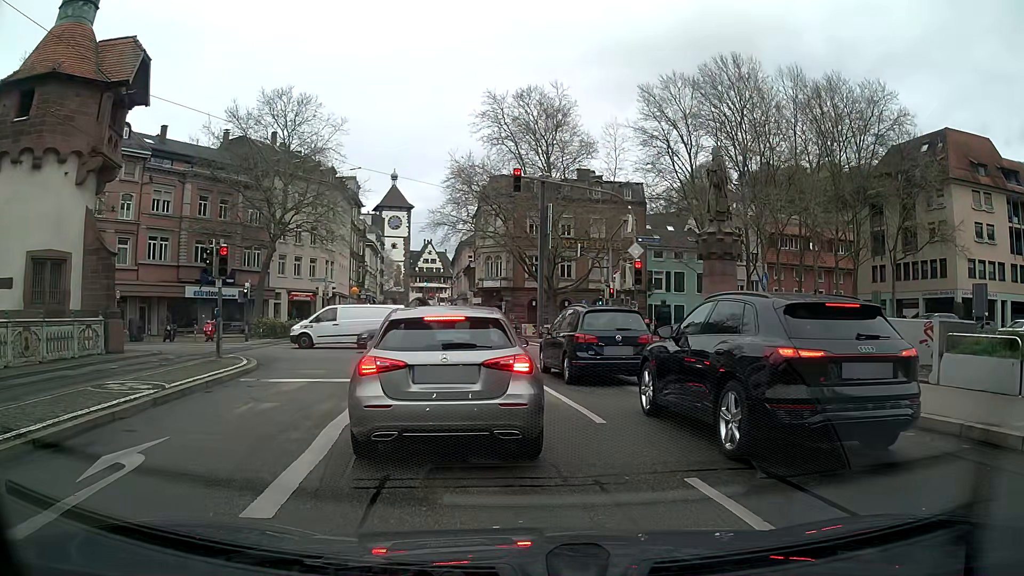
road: primary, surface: asphalt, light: Day
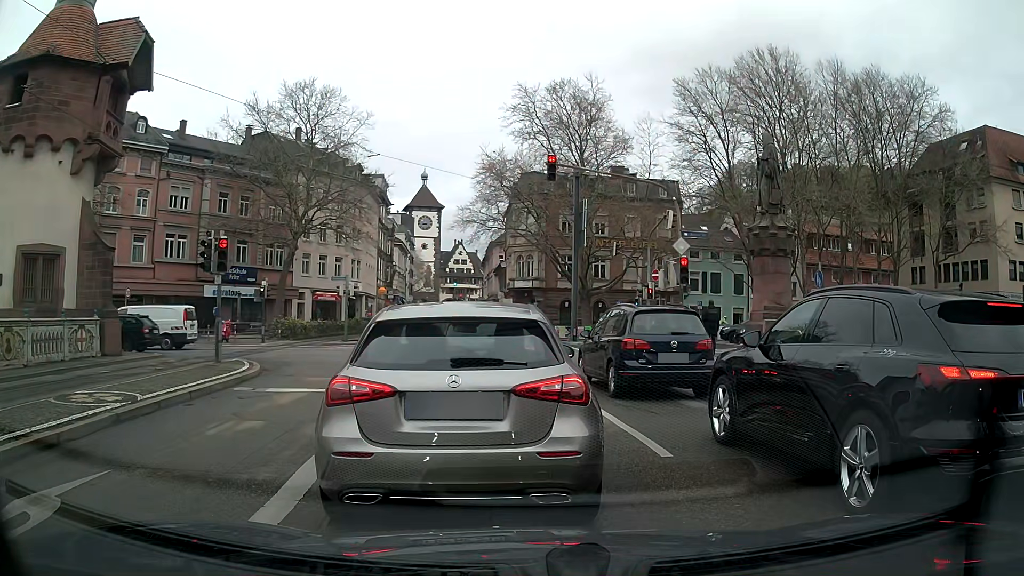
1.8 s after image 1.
(0.0, +1.8) m; -1°
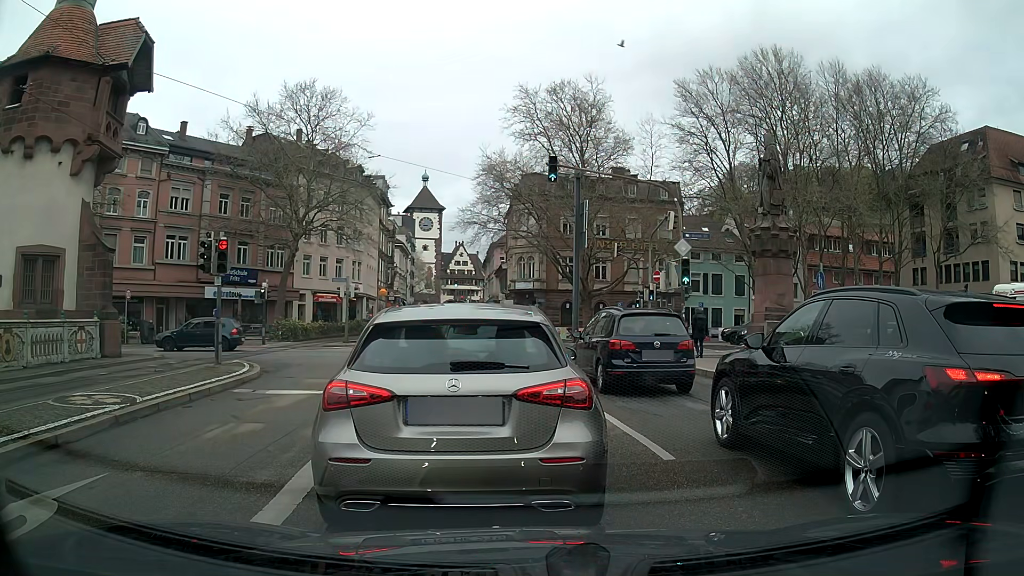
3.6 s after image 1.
(0.0, +0.1) m; 0°
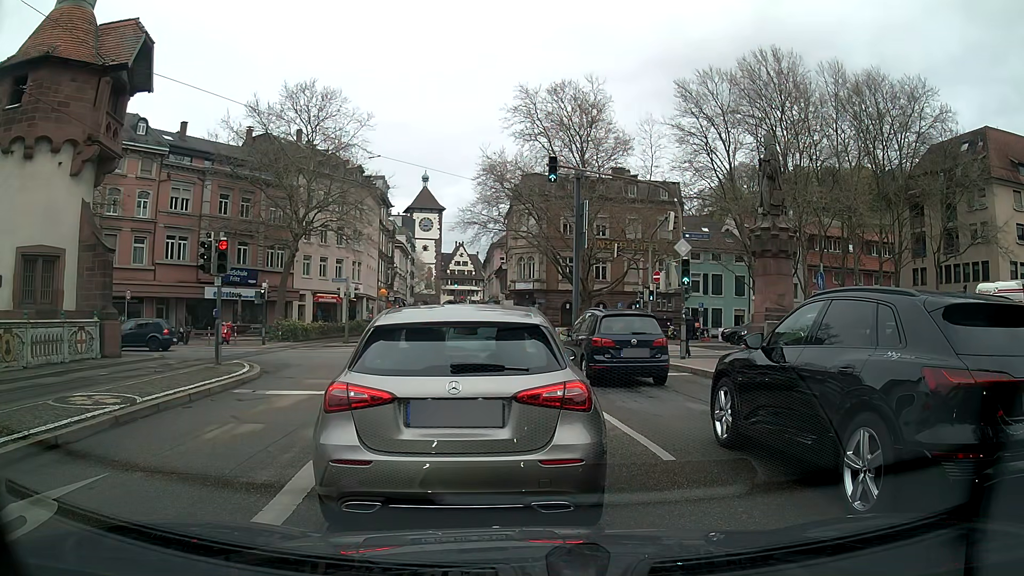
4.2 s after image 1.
(0.0, 0.0) m; 0°
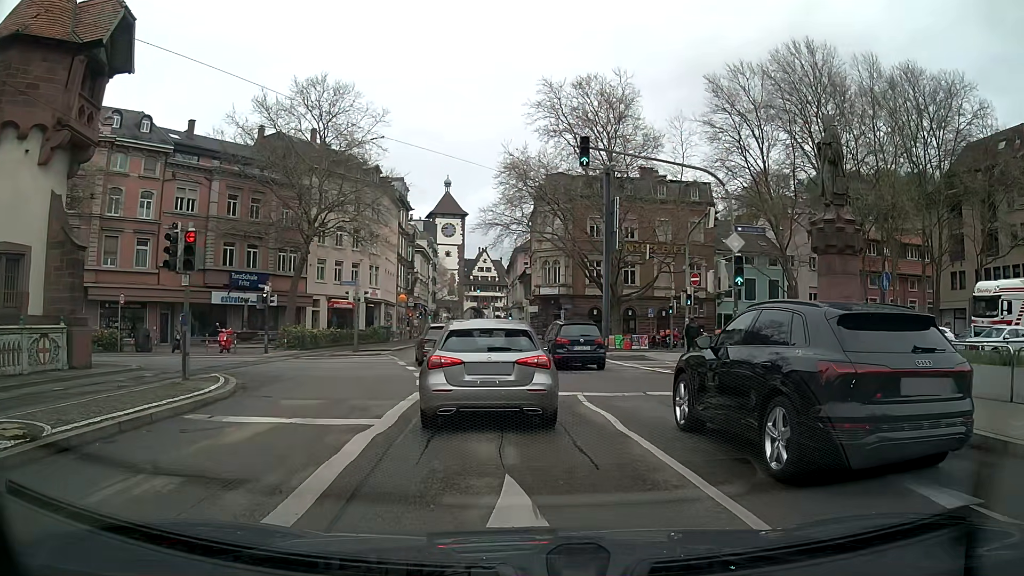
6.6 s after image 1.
(-0.1, +3.3) m; -3°
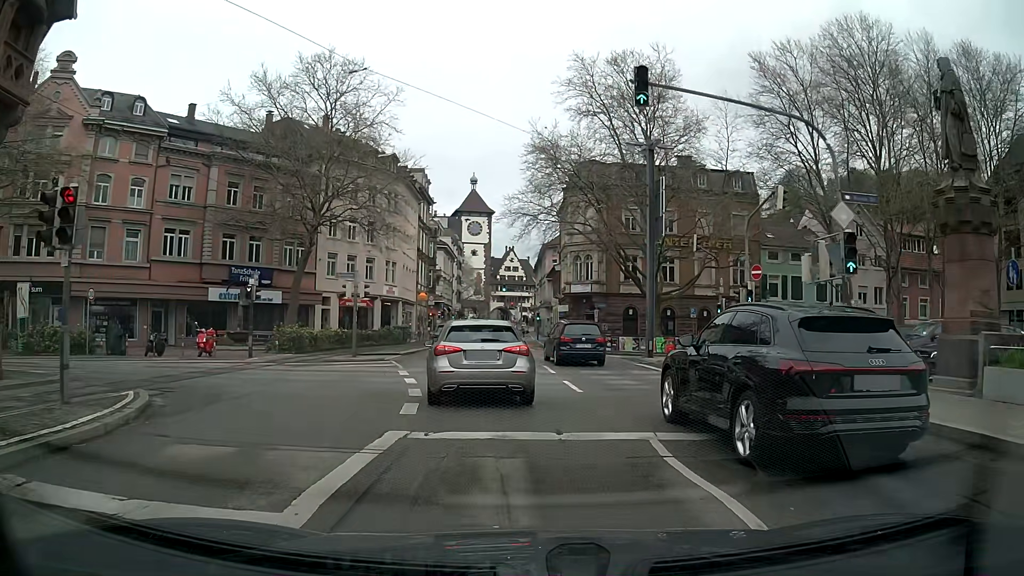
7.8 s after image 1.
(-0.1, +5.3) m; -2°
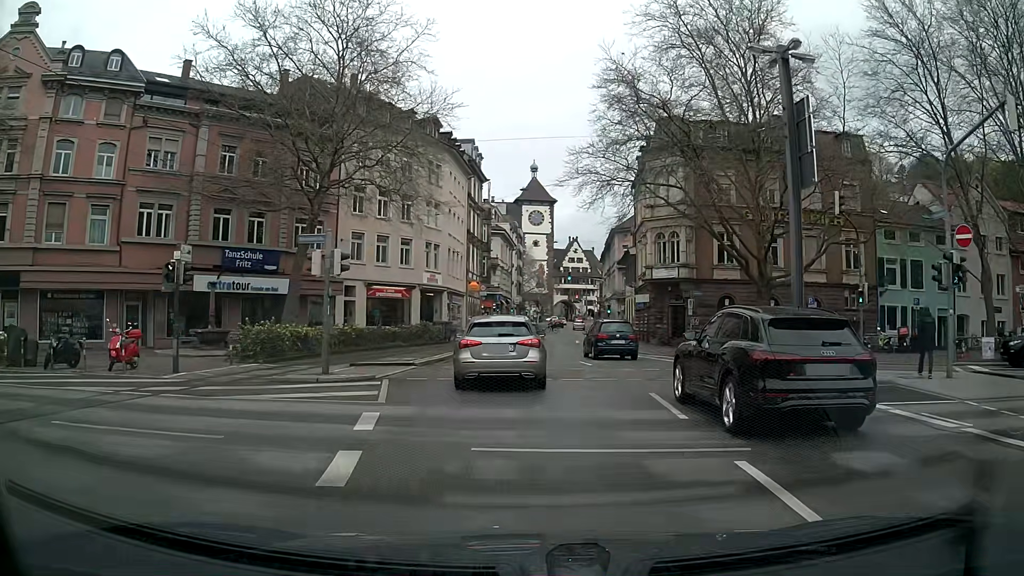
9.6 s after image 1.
(-0.5, +10.7) m; -5°
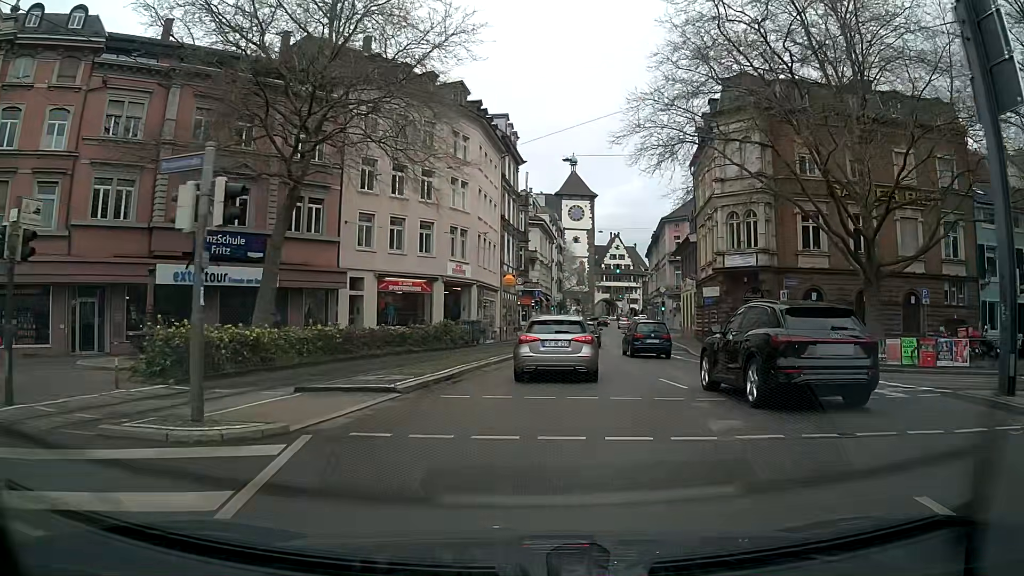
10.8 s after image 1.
(-0.3, +8.2) m; -3°
(0, +10) (0, +20) (+1, +30) (+2, +40) (+4, +50) (+5, +60) (+6, +70) (+7, +80) (+8, +90) (+10, +99) m
